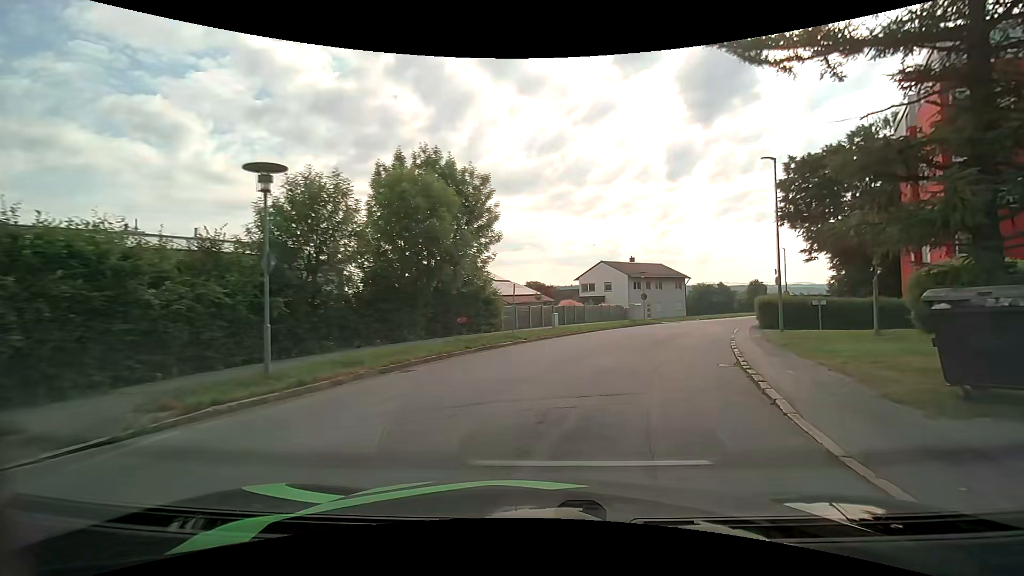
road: unclassified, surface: asphalt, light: Day
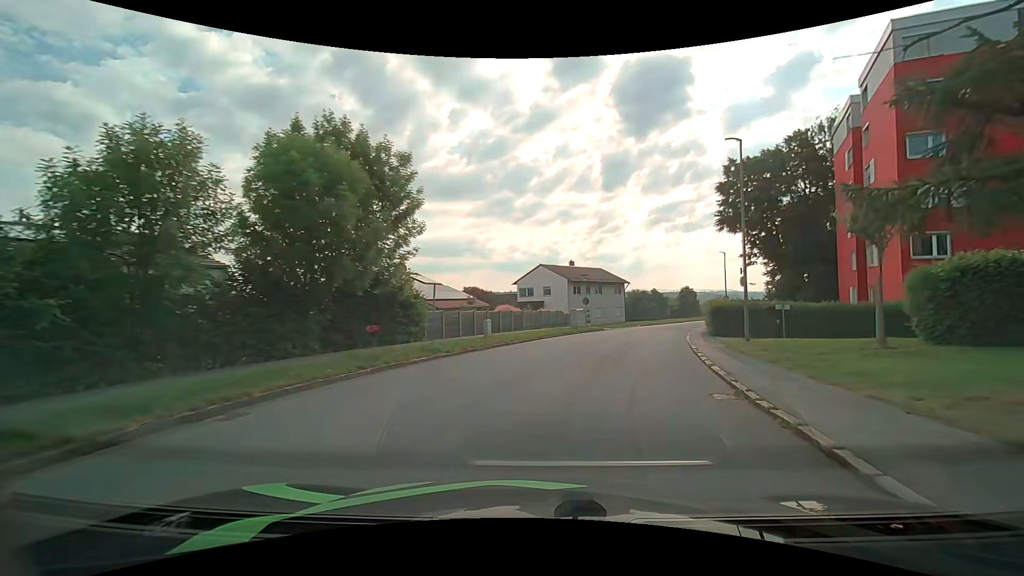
(+0.2, +4.5) m; +7°
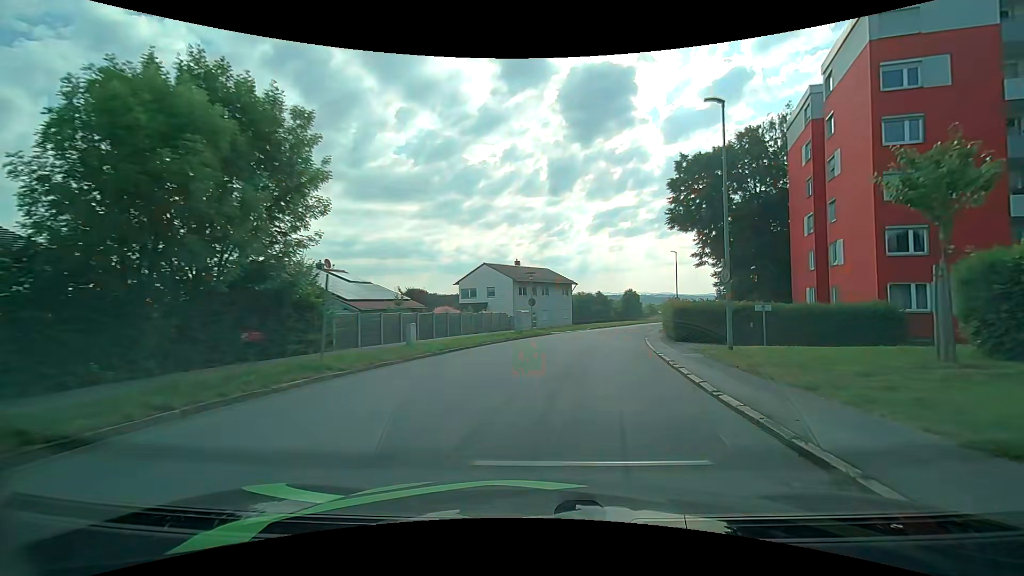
(+0.2, +4.7) m; +6°
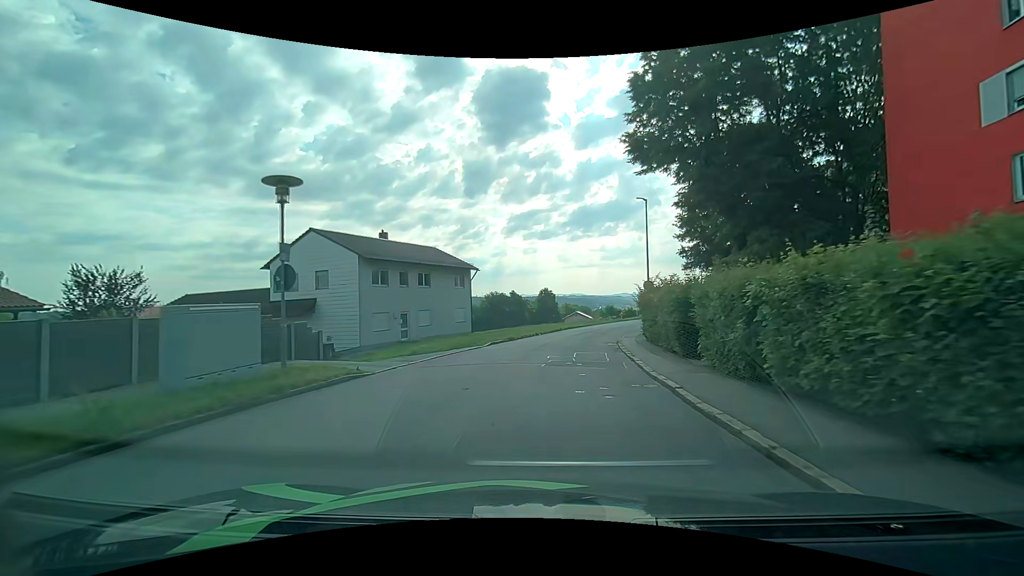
(+3.1, +25.8) m; +10°
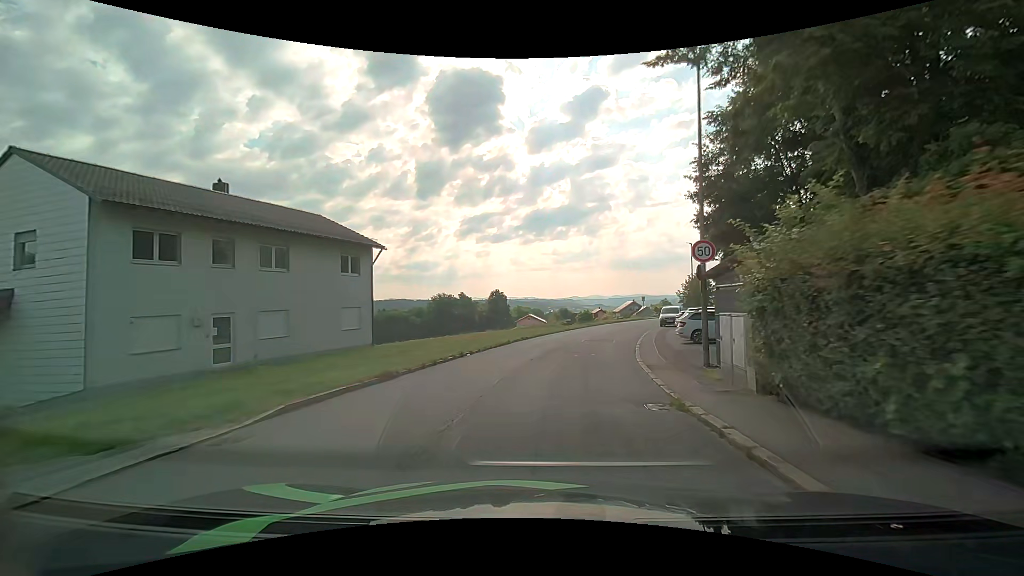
(+0.7, +16.8) m; +5°
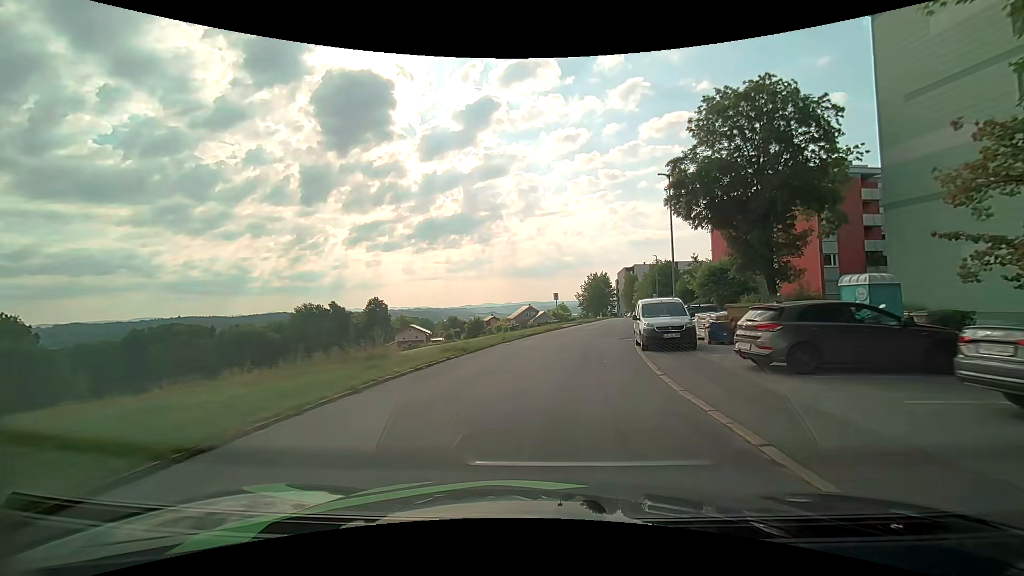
(+3.4, +28.2) m; +12°
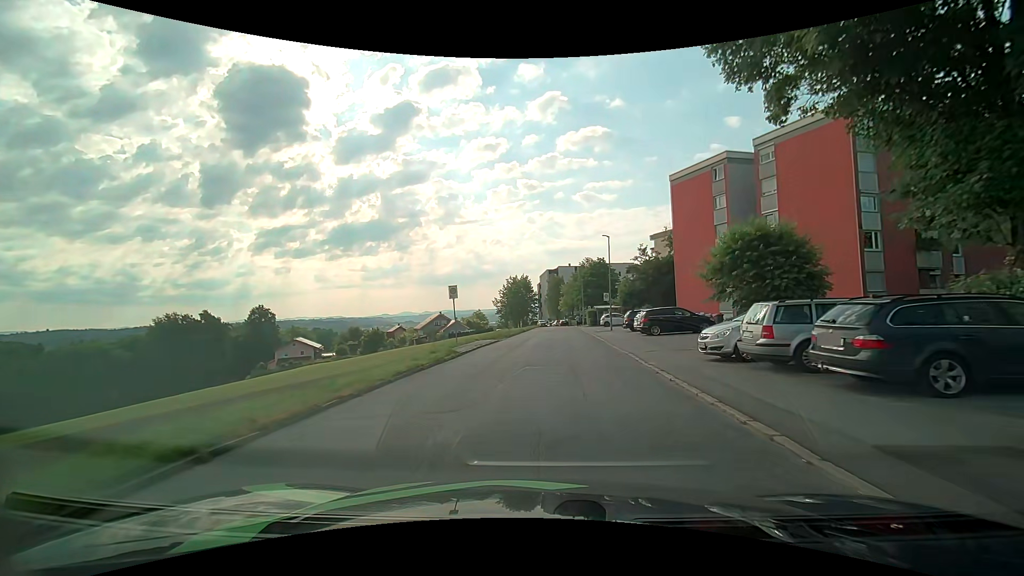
(+1.8, +22.3) m; +10°
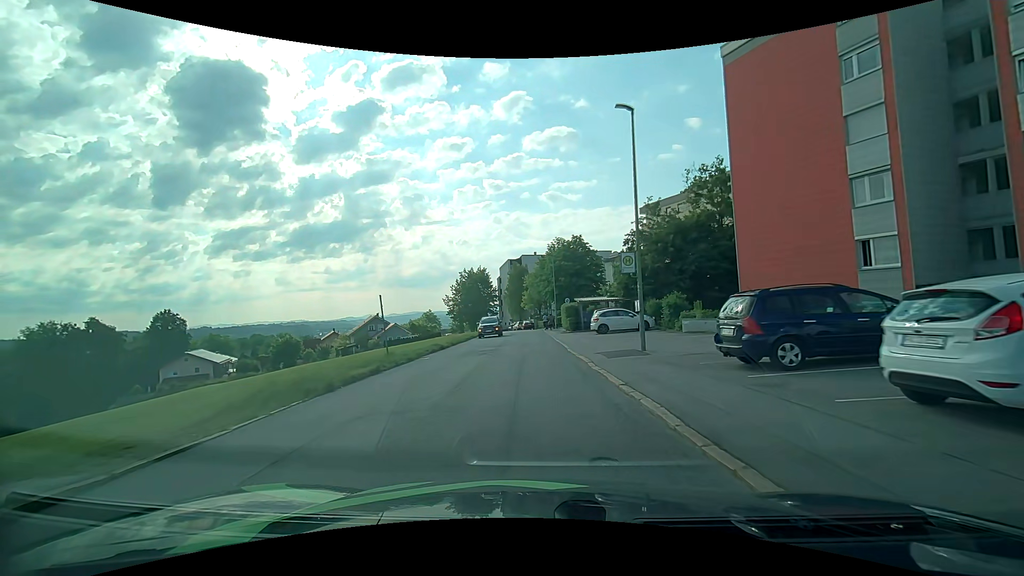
(+1.5, +26.7) m; +3°
(0, +10) (0, +20) (-1, +30) (-1, +40) (-1, +50) (-2, +60) (-3, +70) (-5, +80) (-7, +89) (-9, +99) m
